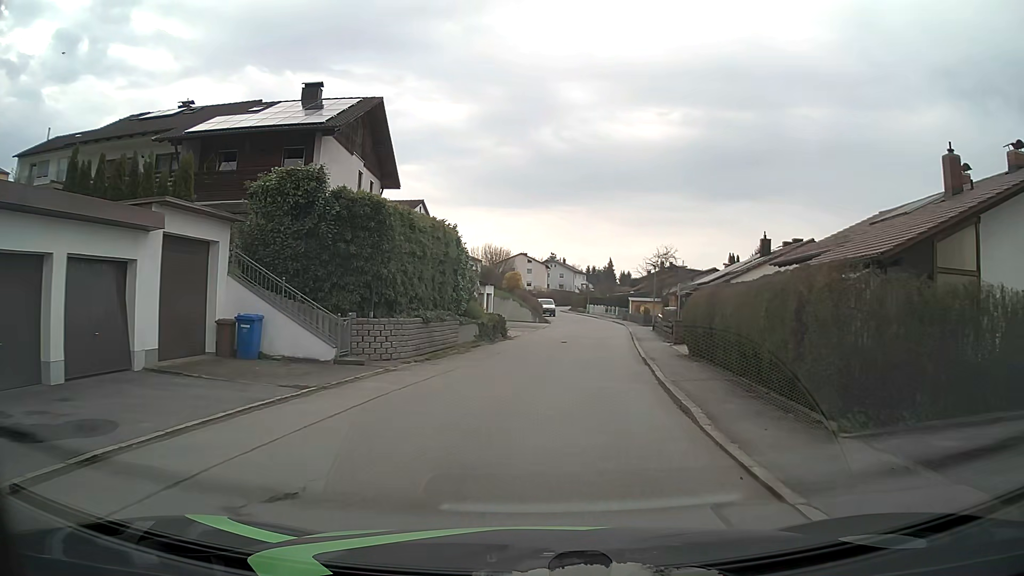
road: residential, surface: asphalt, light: Day
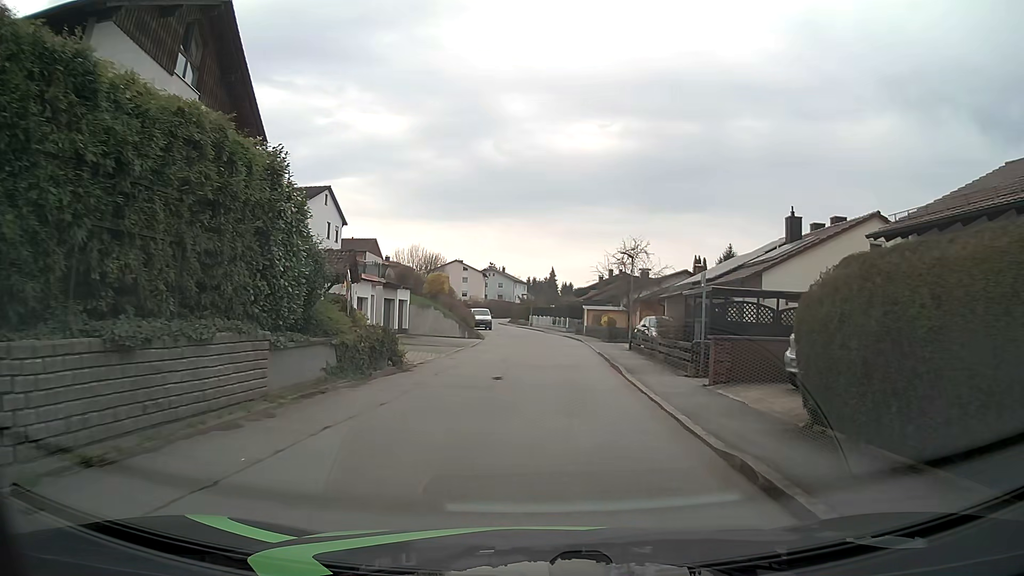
(+0.6, +13.2) m; +5°
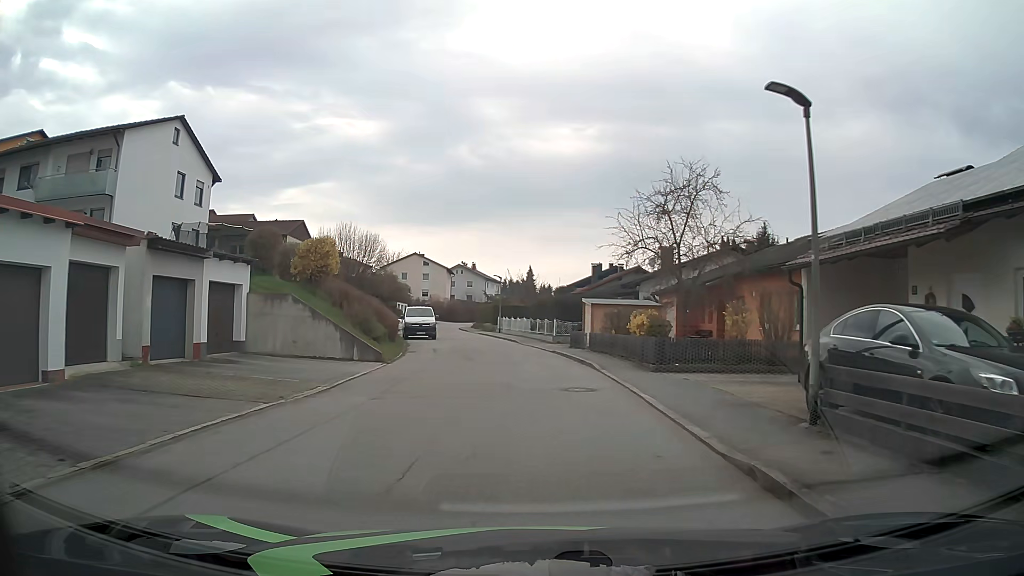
(+0.7, +21.9) m; +2°
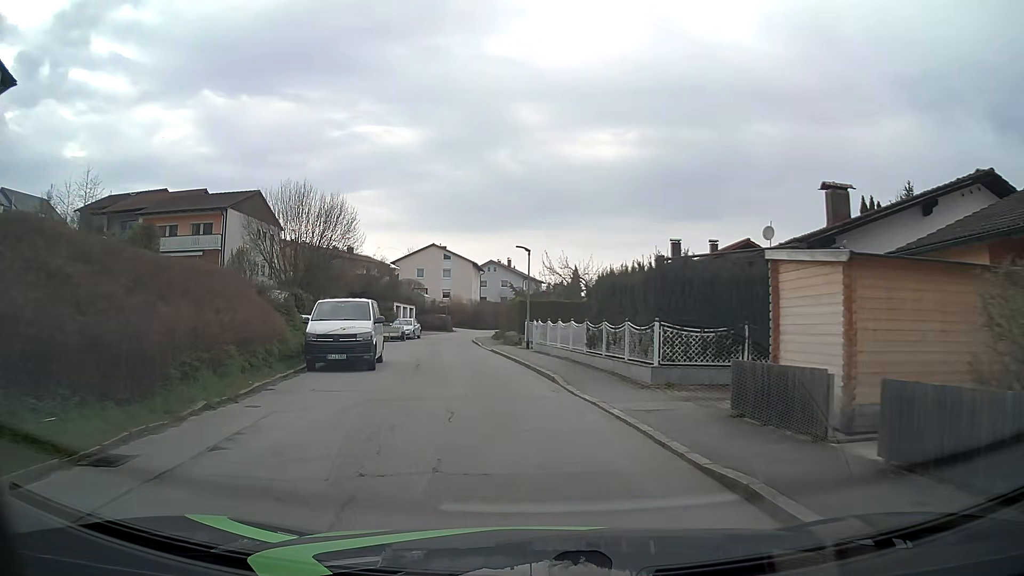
(-0.1, +22.1) m; -3°
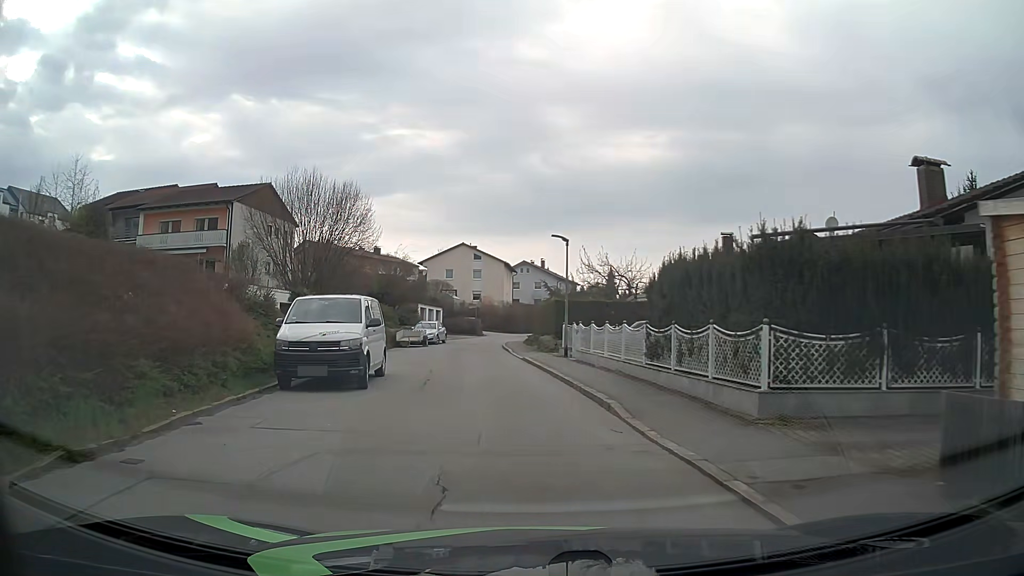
(-0.1, +4.4) m; -2°
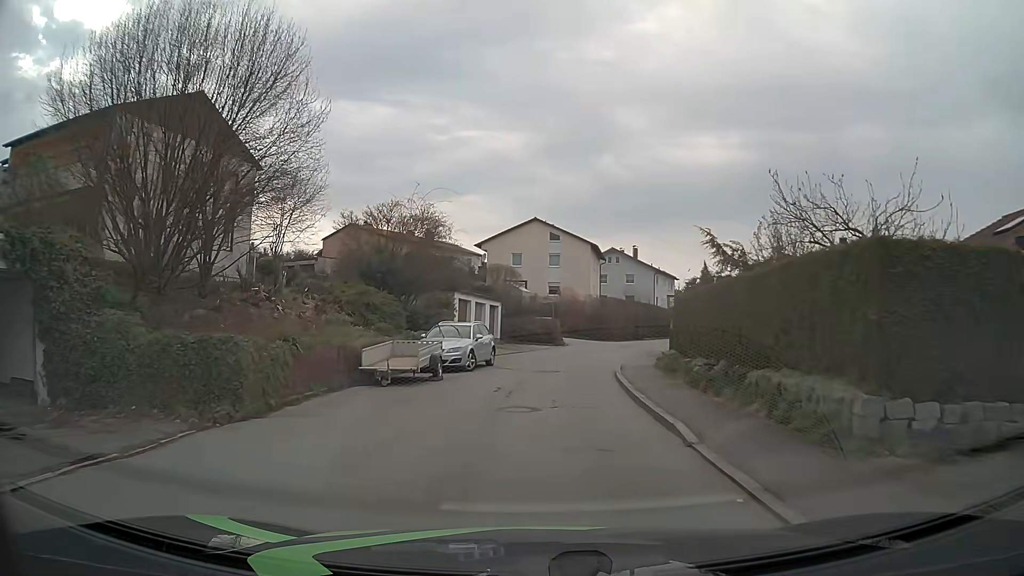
(-2.1, +22.0) m; -7°
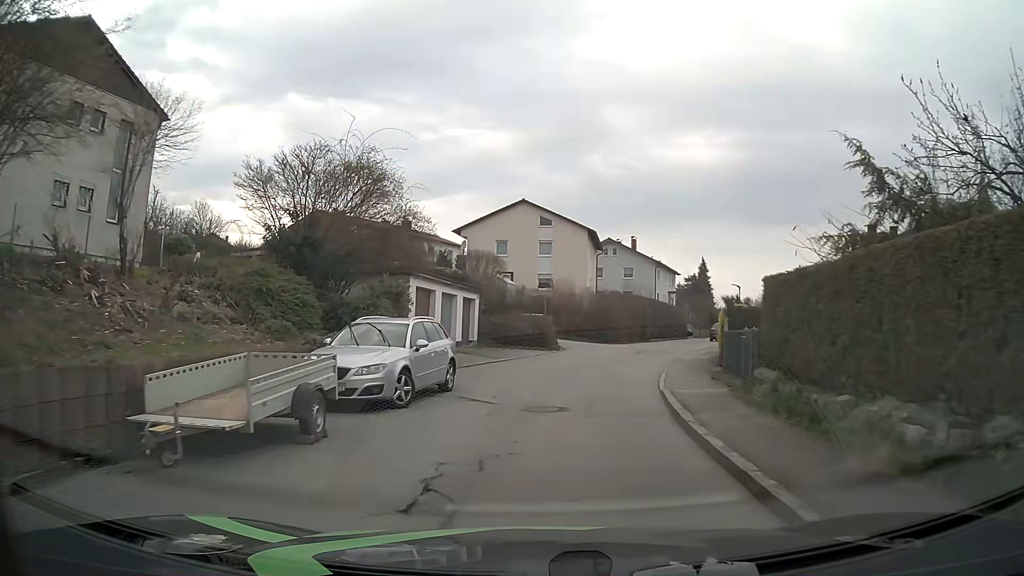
(0.0, +9.0) m; +1°
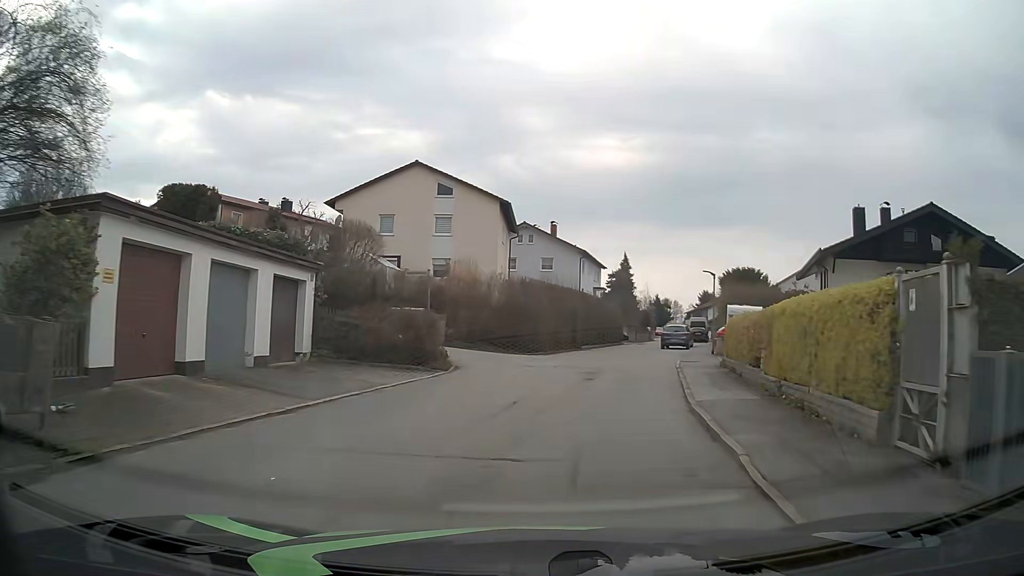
(+0.8, +13.4) m; +7°
(+1, +10) (+2, +20) (+3, +30) (+5, +40) (+8, +49) (+11, +59) (+14, +68) (+17, +78) (+20, +87) (+22, +97) m
